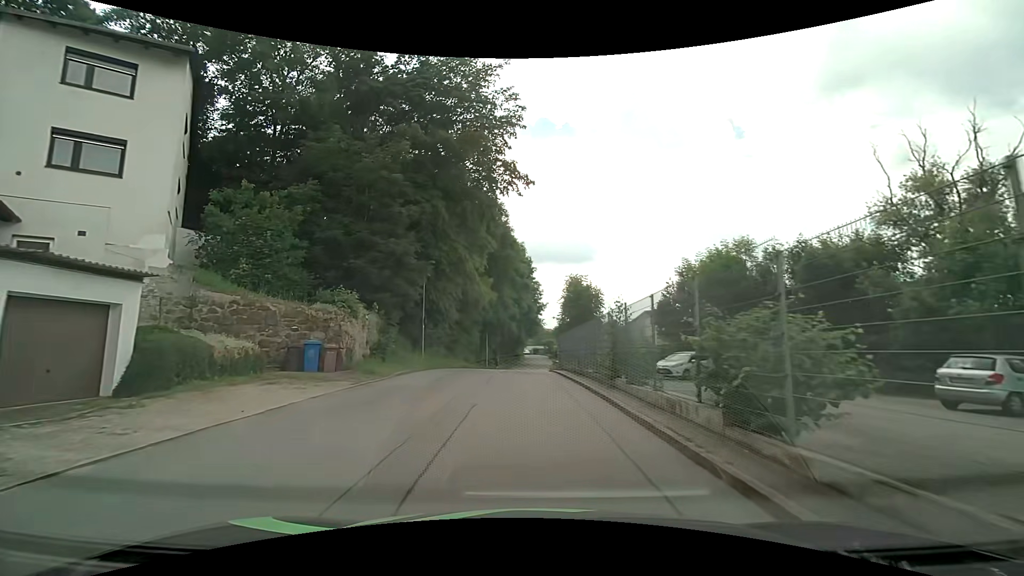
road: residential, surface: asphalt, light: Day
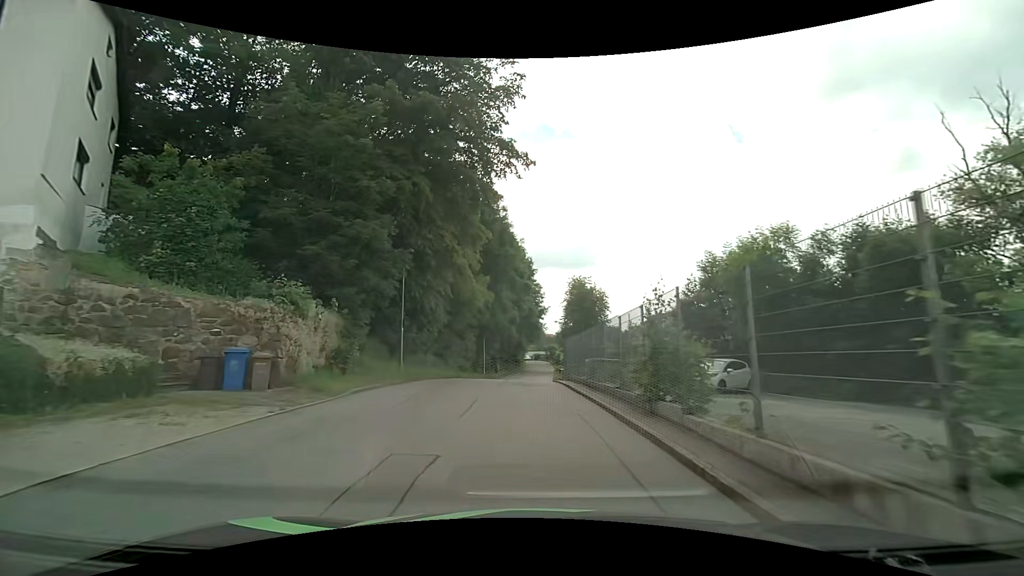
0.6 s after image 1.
(0.0, +4.5) m; 0°
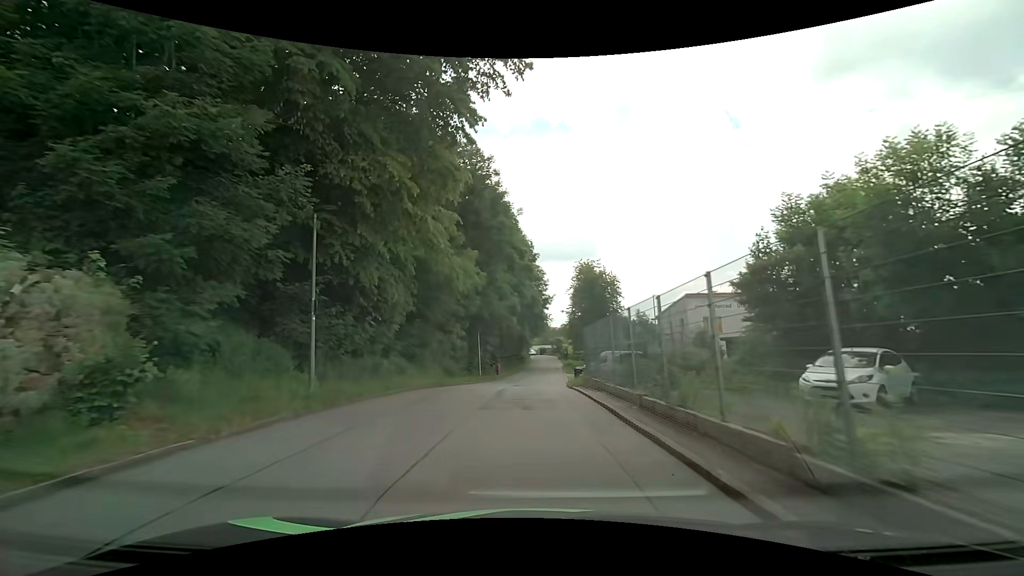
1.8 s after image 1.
(0.0, +9.3) m; 0°
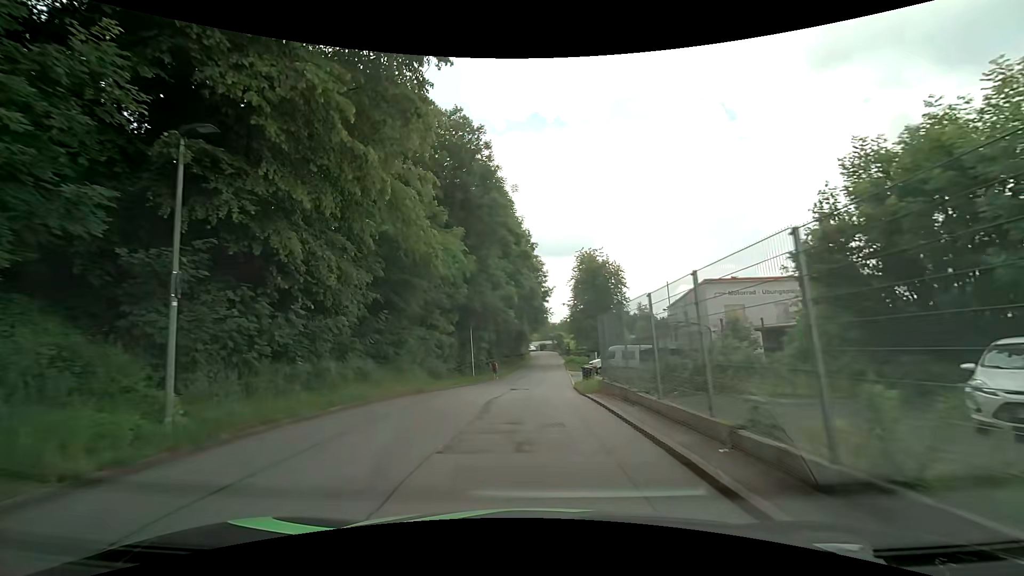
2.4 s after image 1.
(0.0, +5.0) m; -1°
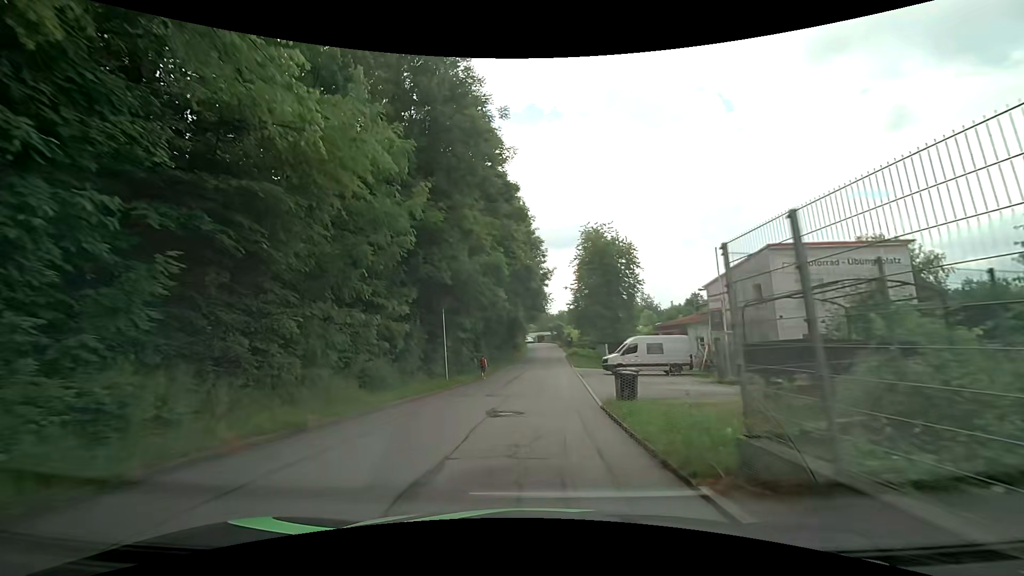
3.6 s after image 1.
(+0.1, +10.7) m; 0°
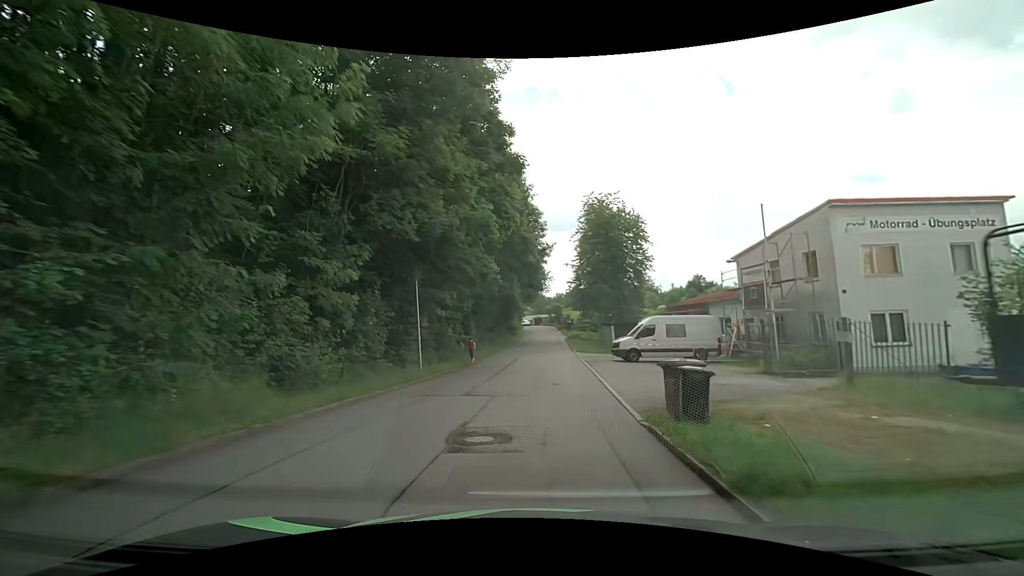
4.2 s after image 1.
(+0.1, +5.7) m; +2°
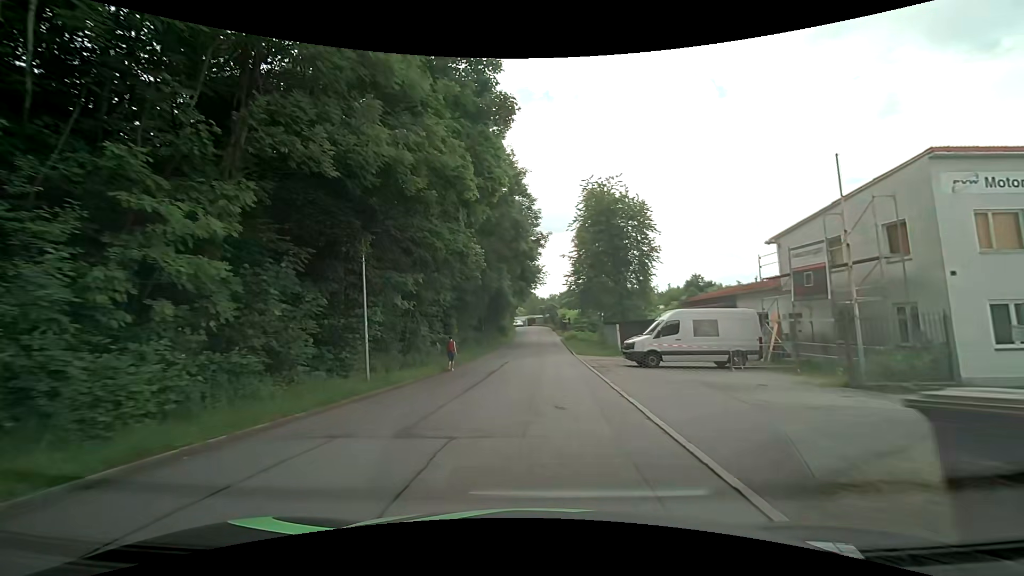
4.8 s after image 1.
(0.0, +6.0) m; 0°
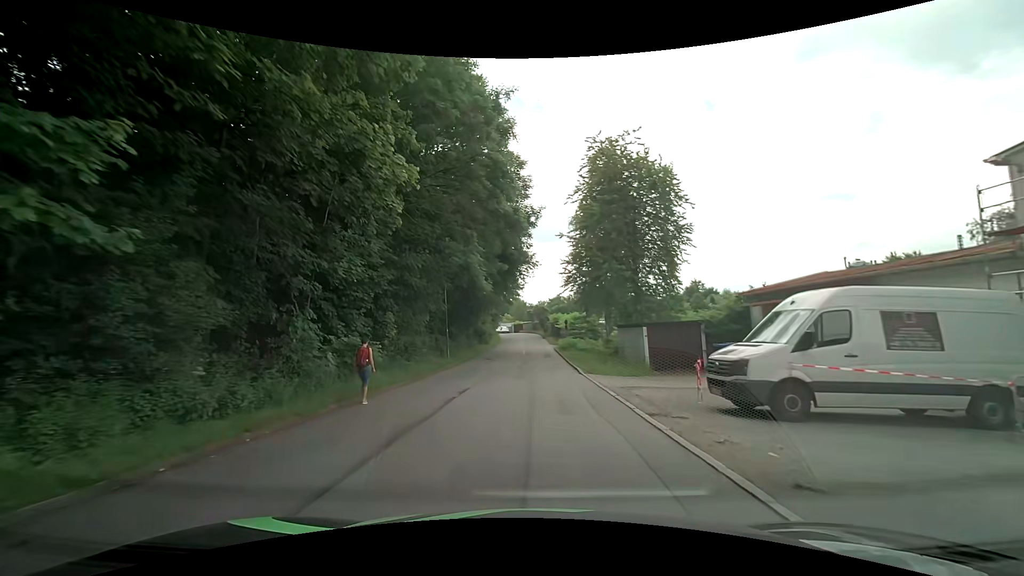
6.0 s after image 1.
(+0.1, +12.8) m; +1°
(0, +10) (0, +20) (0, +30) (+1, +40) (+1, +50) (+1, +60) (+1, +70) (0, +80) (-2, +90) (-5, +99) m
